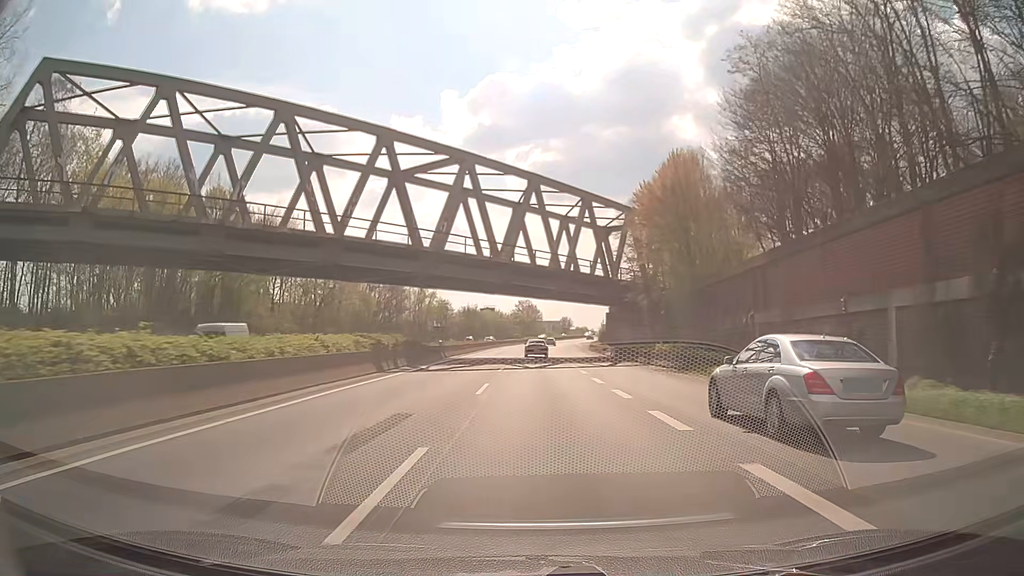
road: trunk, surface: asphalt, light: Day
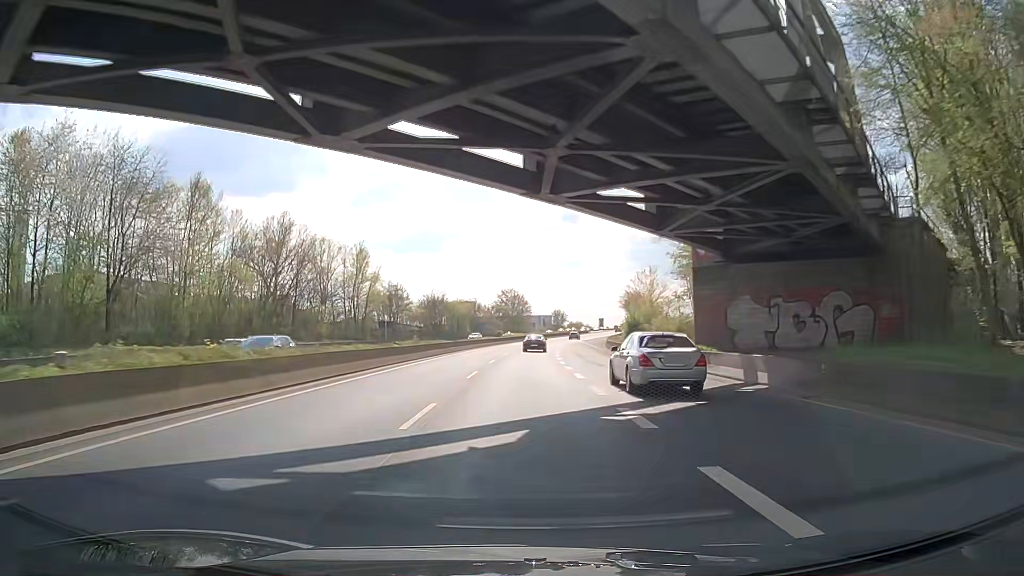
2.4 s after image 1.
(+0.4, +42.9) m; +1°
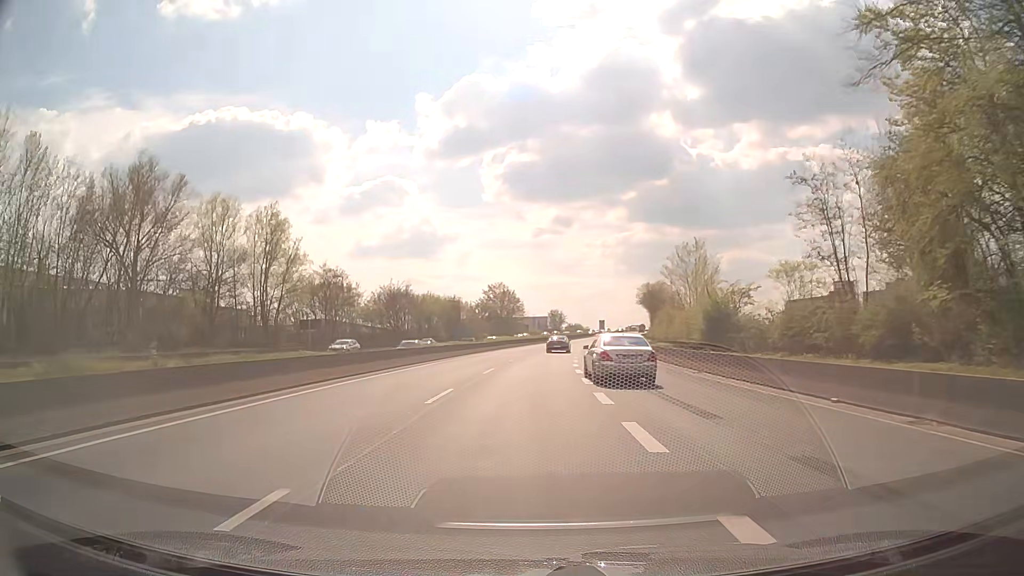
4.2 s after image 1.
(+0.2, +32.3) m; +1°
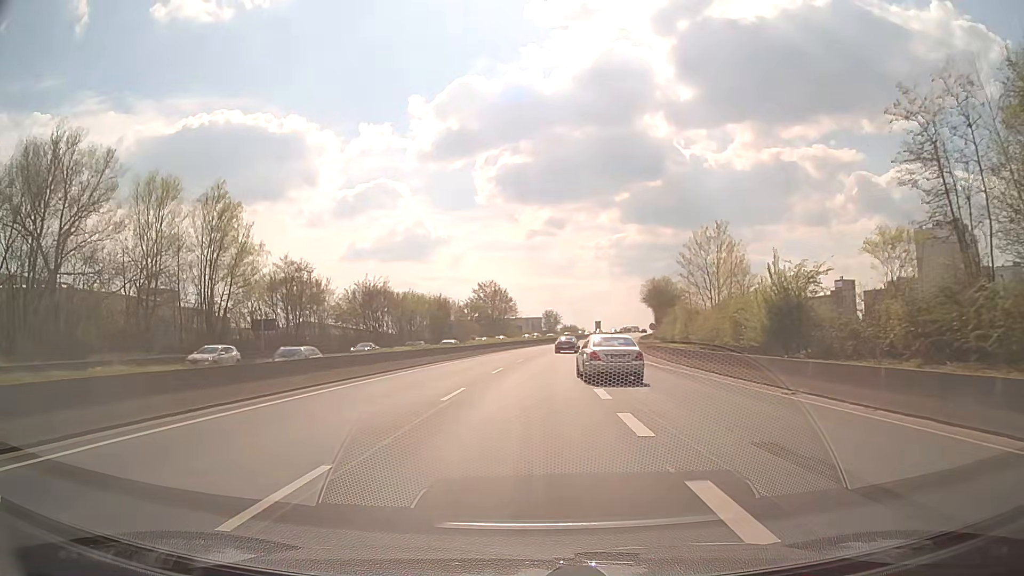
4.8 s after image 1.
(0.0, +10.8) m; 0°
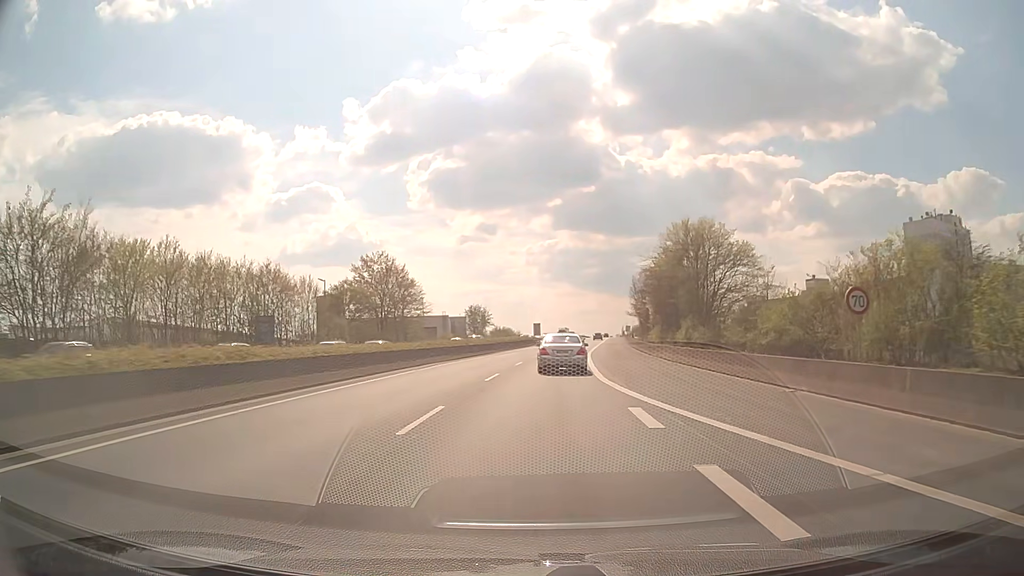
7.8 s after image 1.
(+2.3, +53.8) m; +6°
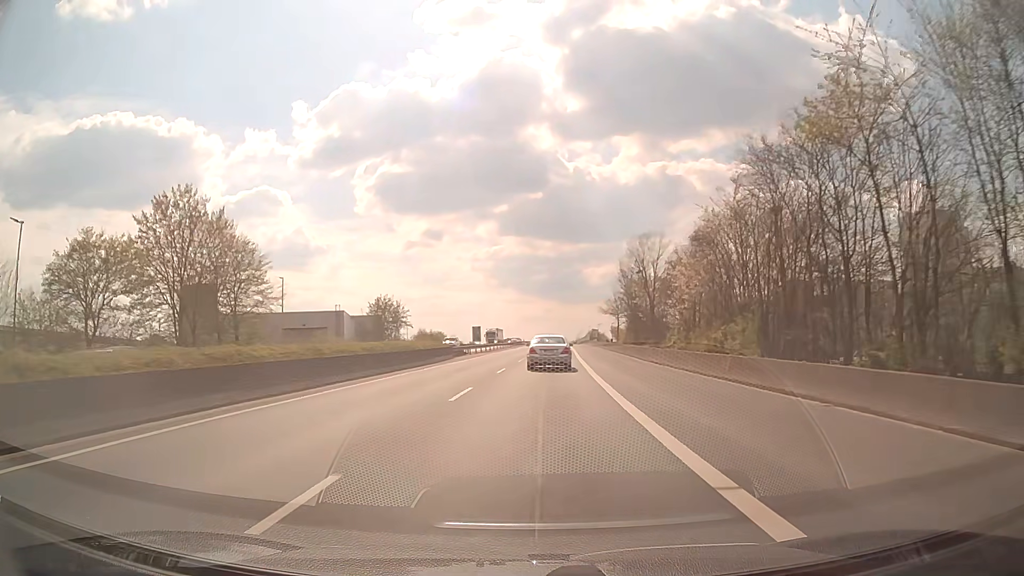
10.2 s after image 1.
(+1.9, +42.9) m; +5°
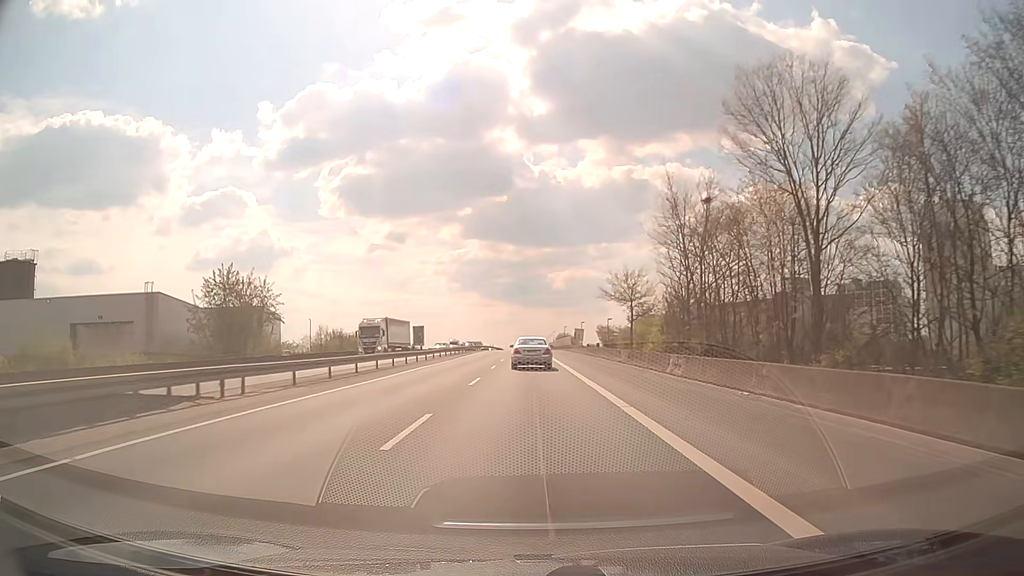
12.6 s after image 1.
(+1.3, +42.8) m; +3°
